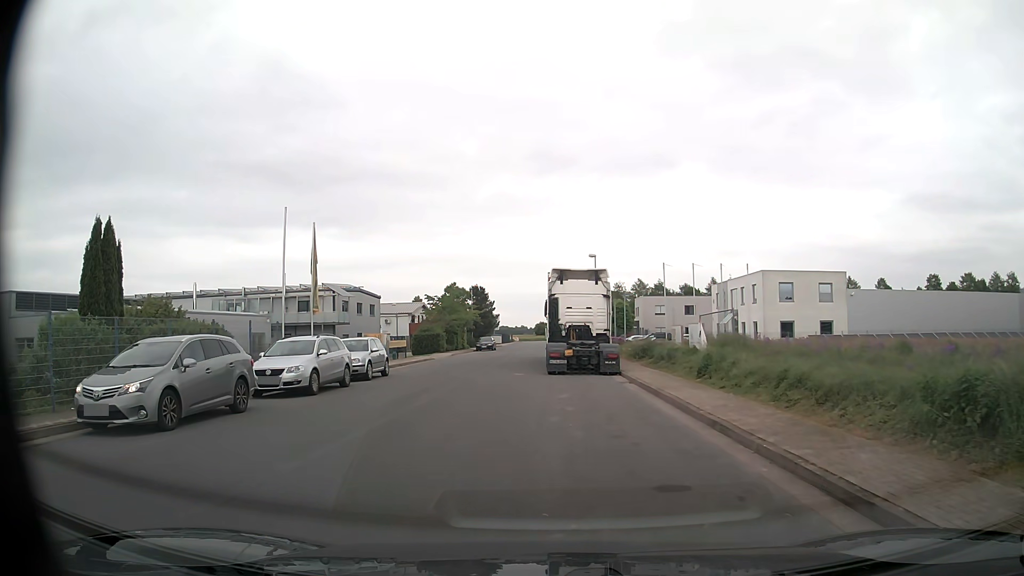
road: unclassified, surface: asphalt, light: Day
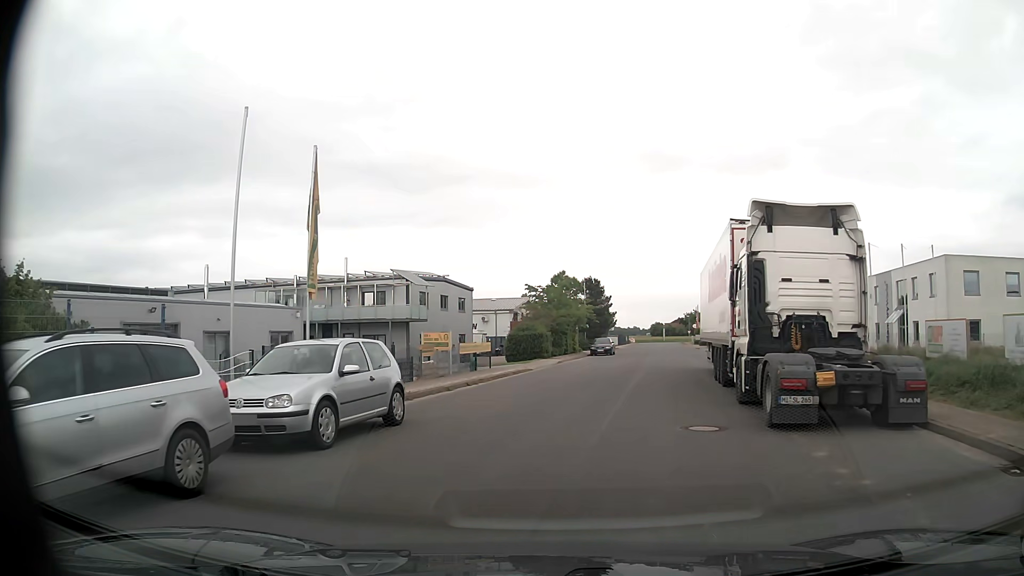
(-1.3, +13.9) m; -9°
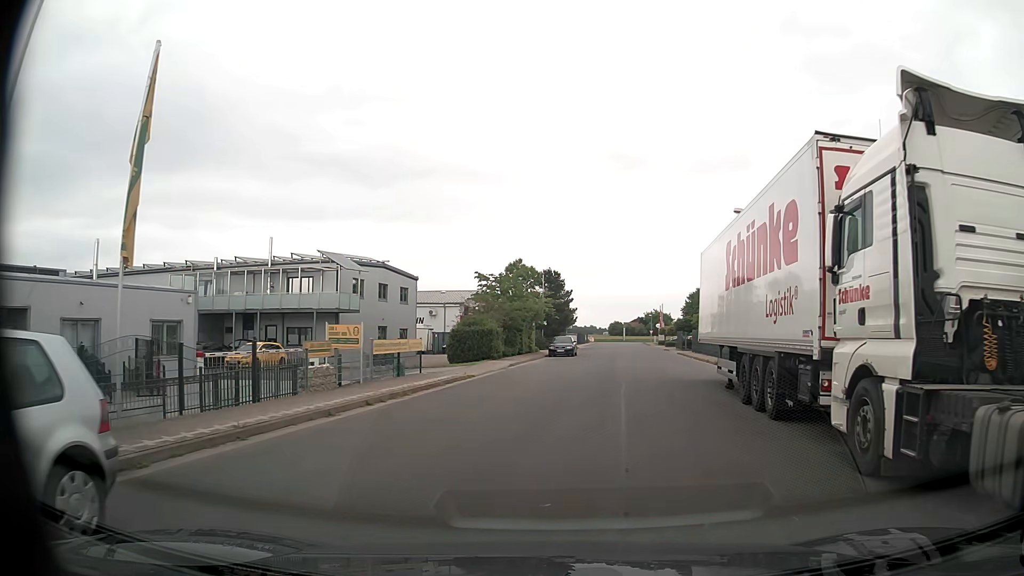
(+0.1, +7.4) m; +3°
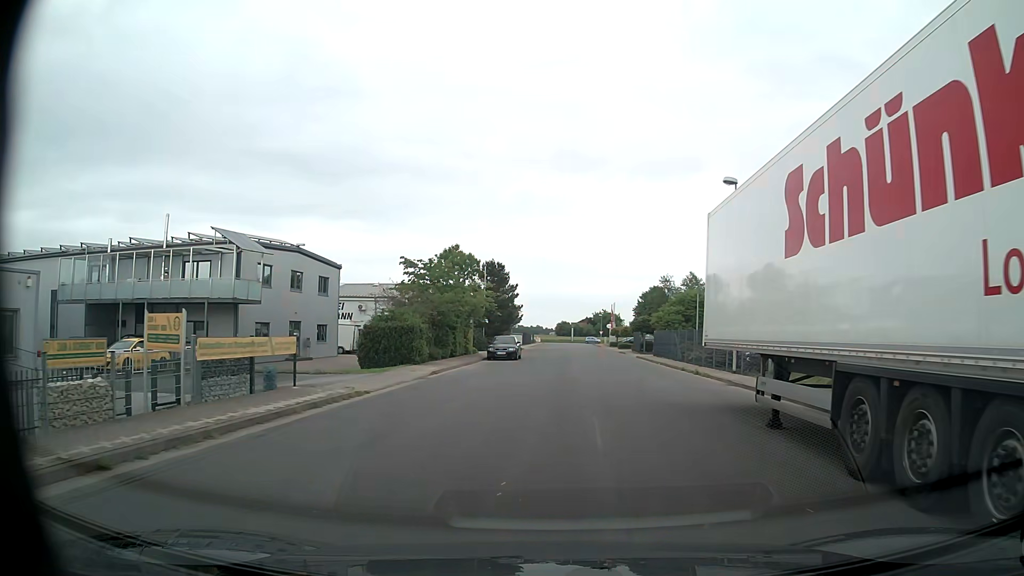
(+0.3, +7.6) m; +5°
(0, +10) (+1, +20) (+1, +30) (+2, +40) (+3, +50) (+4, +60) (+4, +70) (+4, +80) (+4, +90) (+4, +100) m
